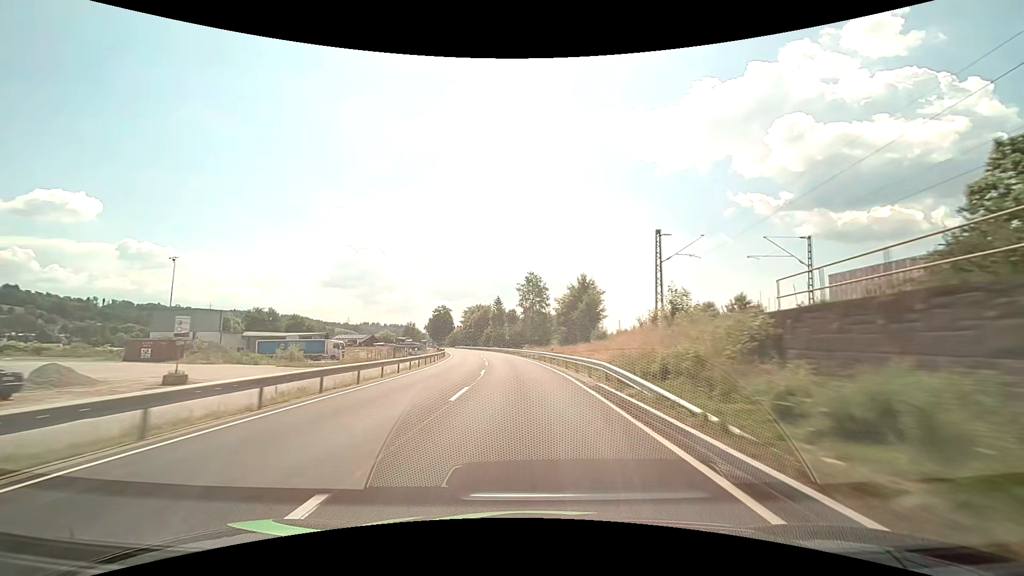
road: primary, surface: asphalt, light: Day
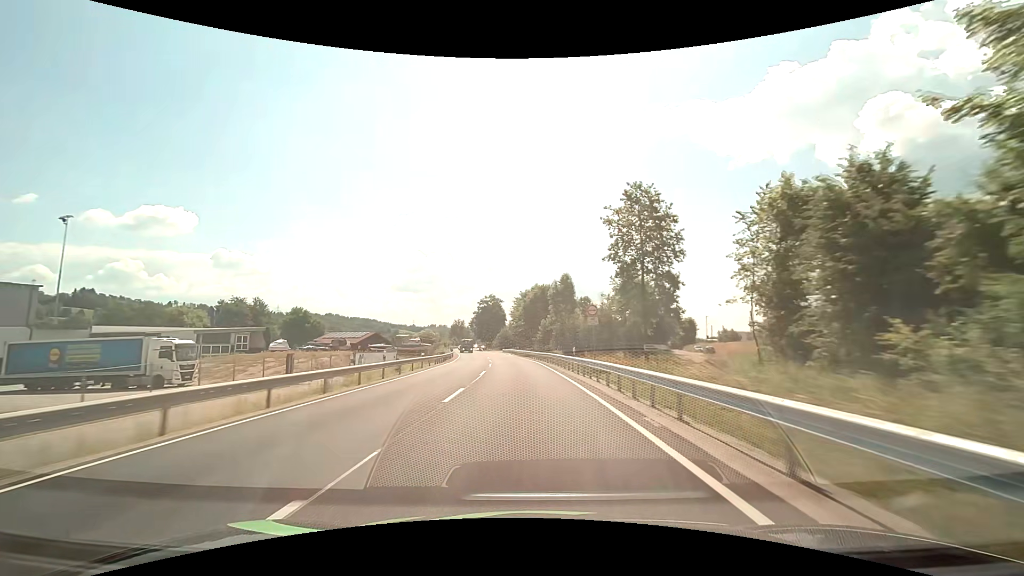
(-3.7, +60.3) m; -8°
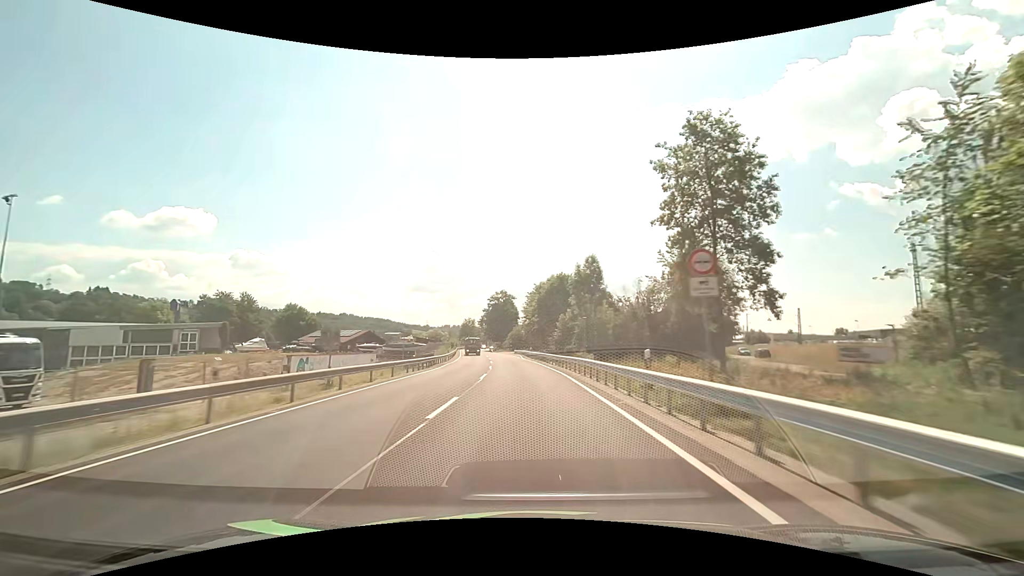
(-0.3, +14.9) m; -2°
(0, +10) (0, +20) (-1, +30) (-1, +40) (-2, +50) (-3, +60) (-4, +70) (-6, +80) (-7, +90) (-8, +100) m
